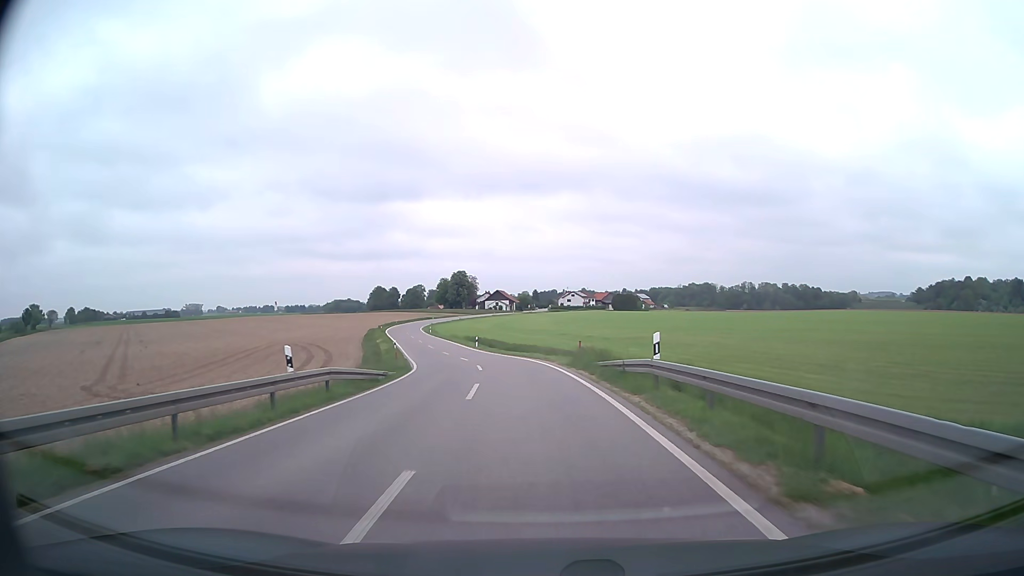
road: secondary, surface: asphalt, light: Day
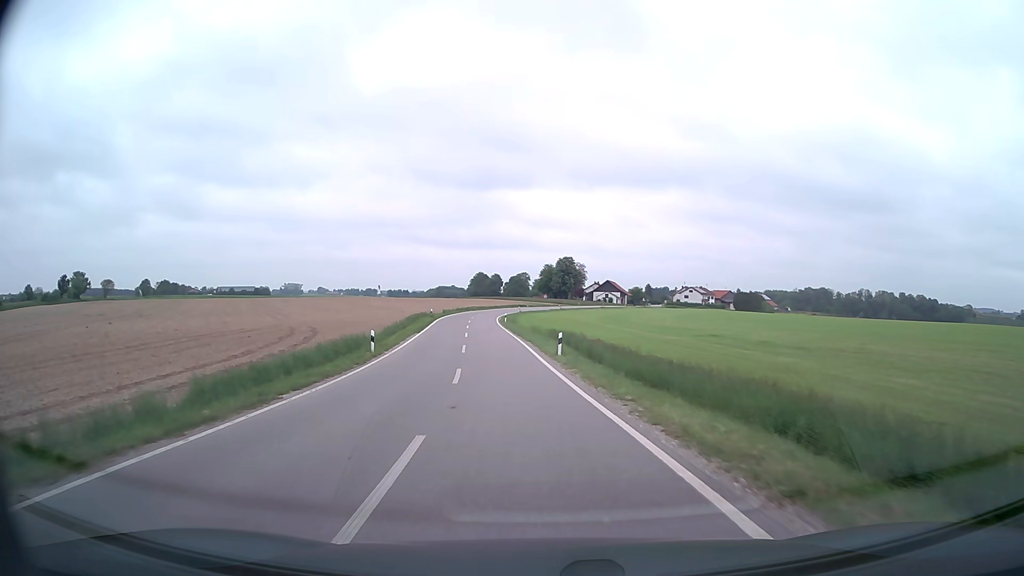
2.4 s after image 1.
(-2.1, +34.3) m; -9°
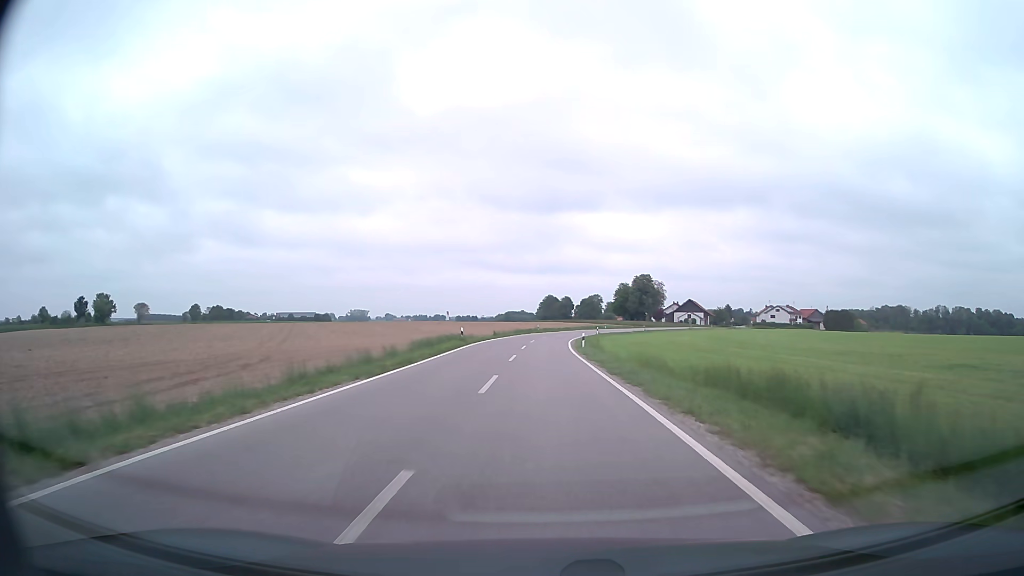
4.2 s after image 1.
(-1.7, +26.2) m; -6°
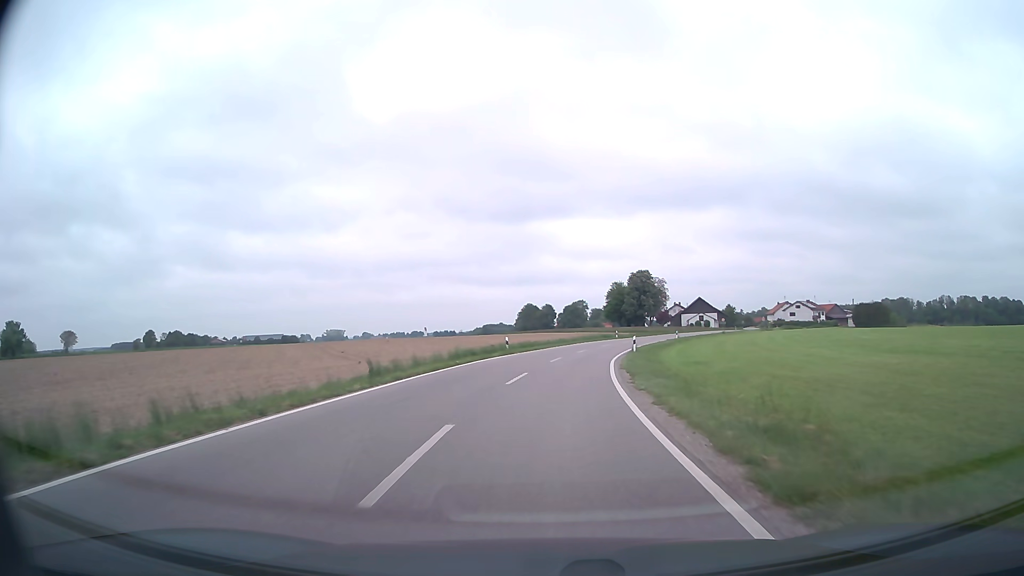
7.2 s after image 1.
(+0.2, +43.9) m; +1°
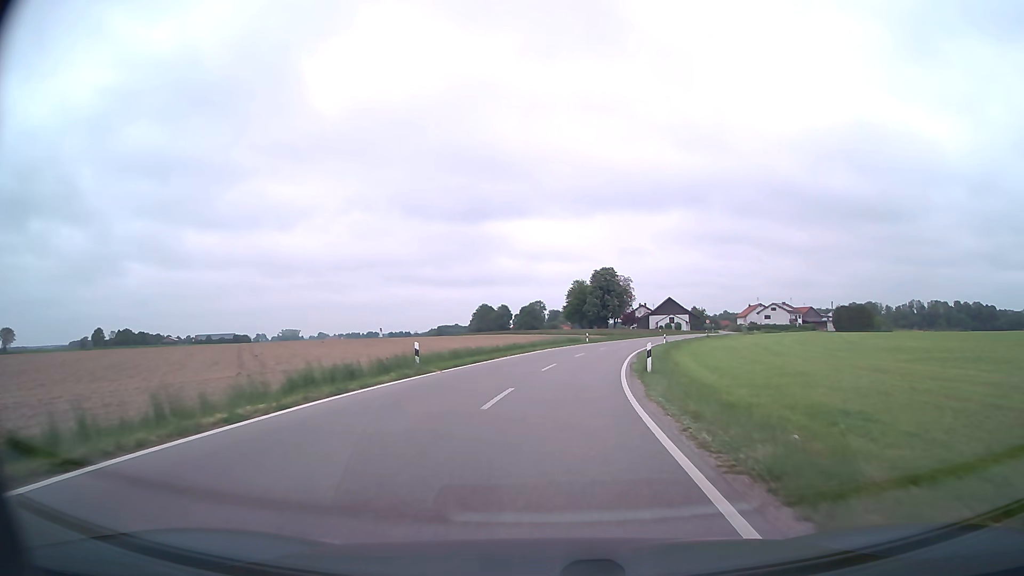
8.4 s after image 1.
(+0.4, +17.5) m; +4°
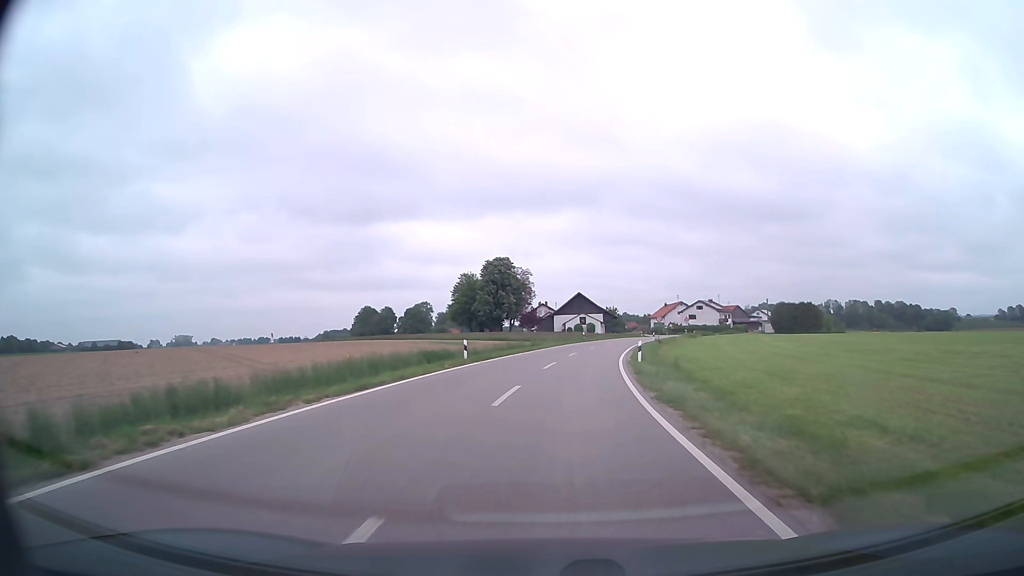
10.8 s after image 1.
(+2.6, +34.6) m; +9°
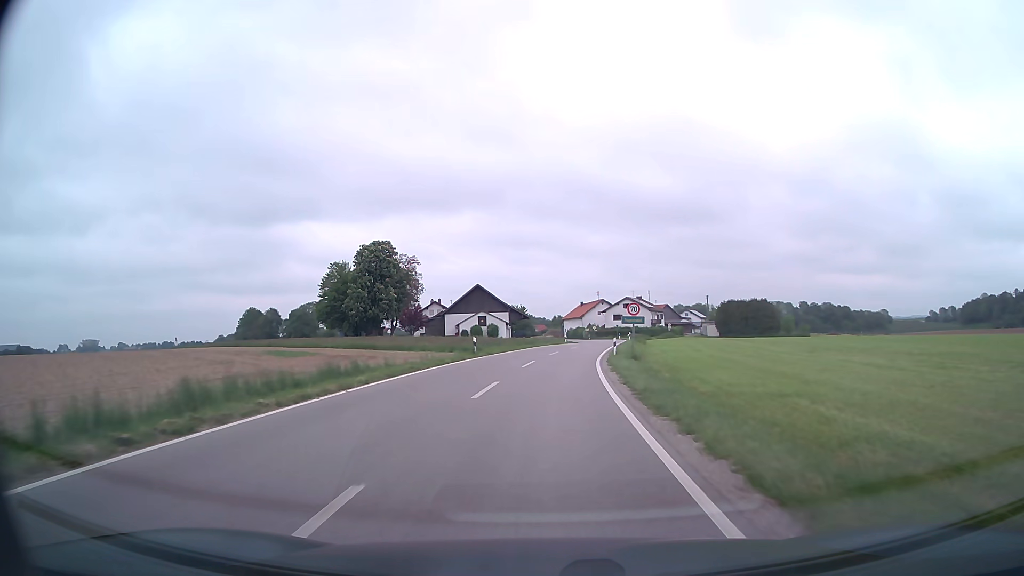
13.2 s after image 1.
(+2.5, +34.3) m; +8°
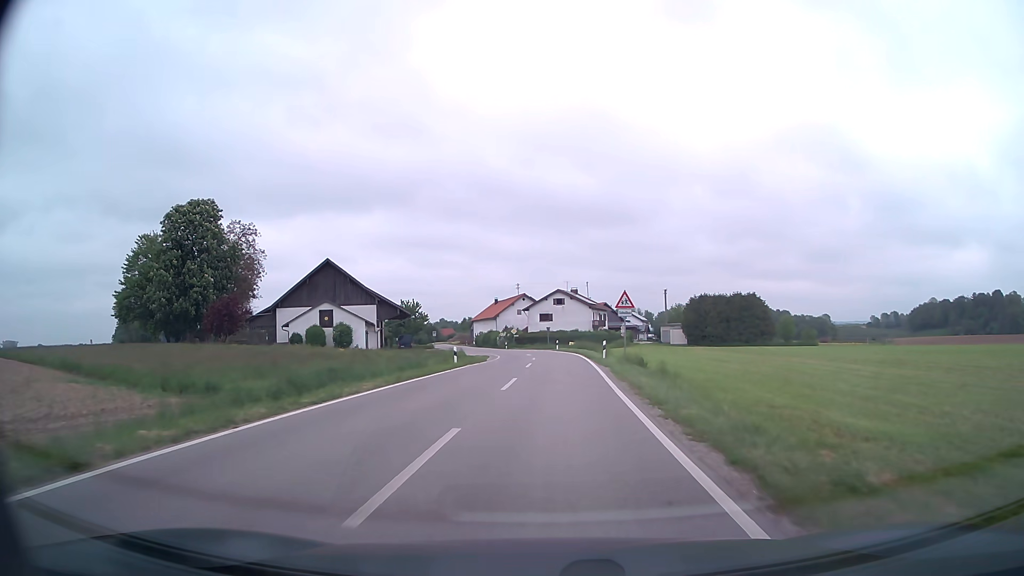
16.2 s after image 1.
(+2.5, +43.7) m; +7°
(0, +10) (0, +20) (+1, +30) (+1, +40) (0, +50) (0, +60) (-2, +70) (-4, +80) (-6, +89) (-9, +99) m
